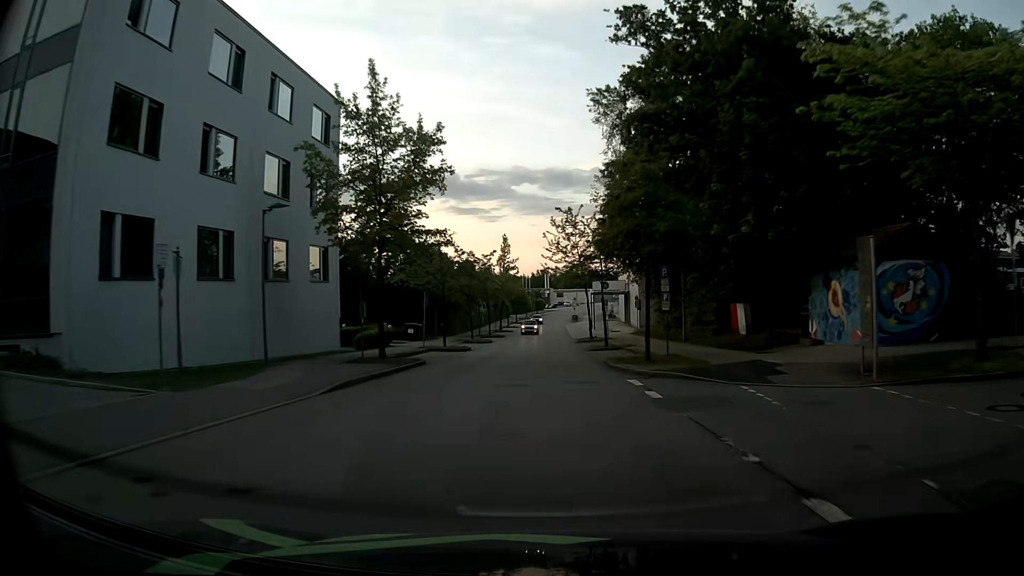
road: residential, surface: asphalt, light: Day
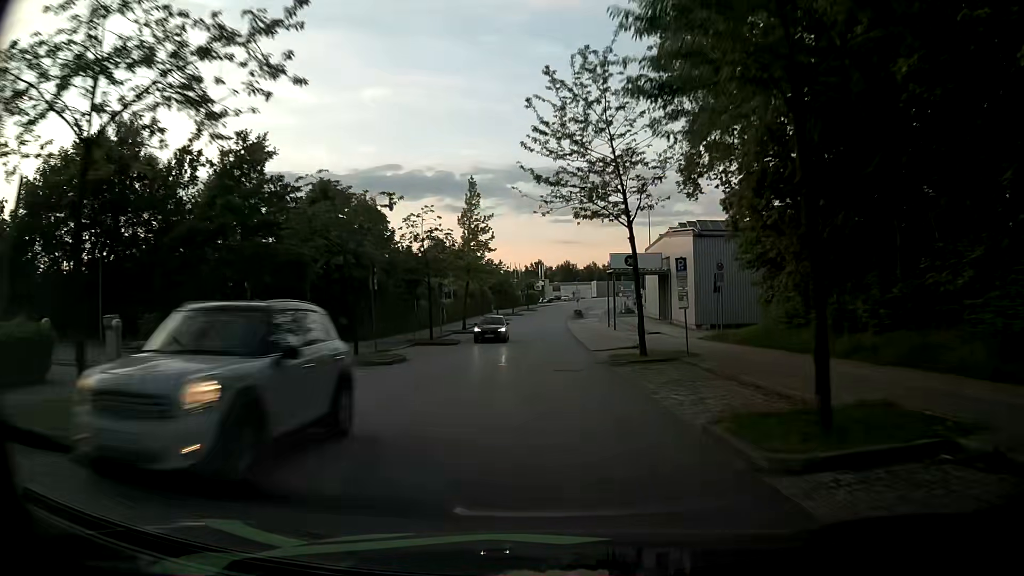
(+0.1, +30.6) m; 0°
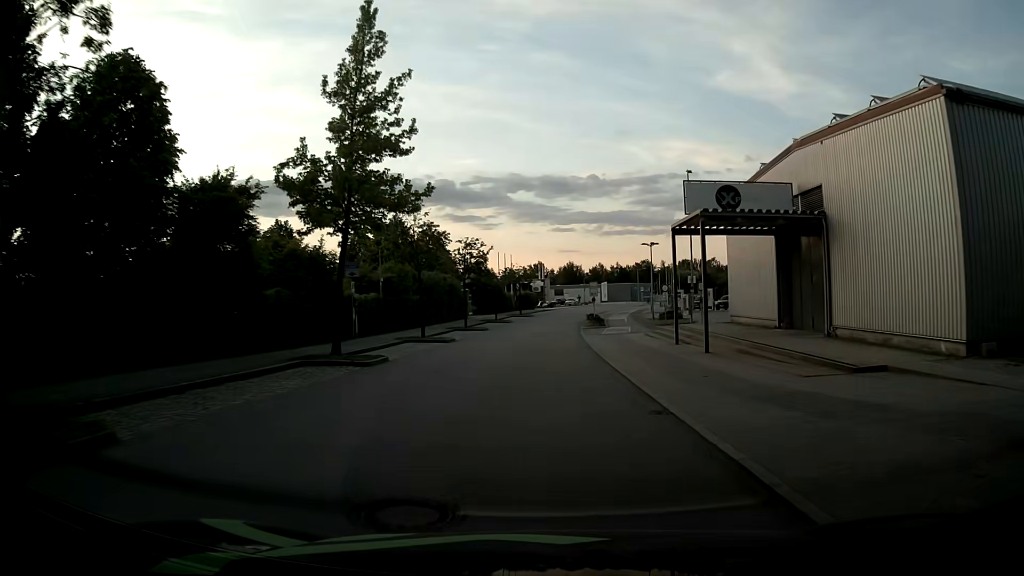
(0.0, +30.0) m; 0°
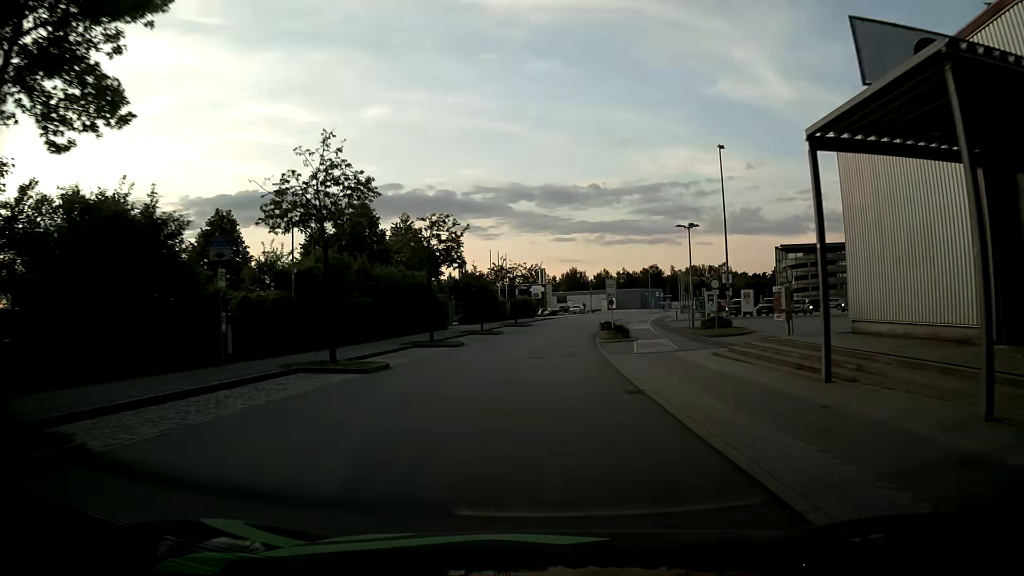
(0.0, +14.6) m; 0°
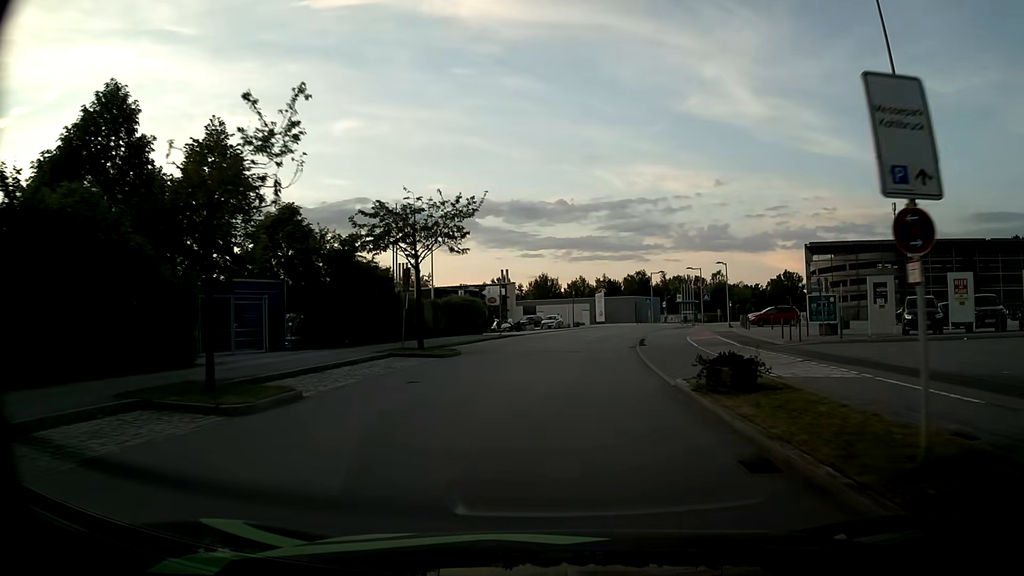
(+0.4, +36.5) m; +3°
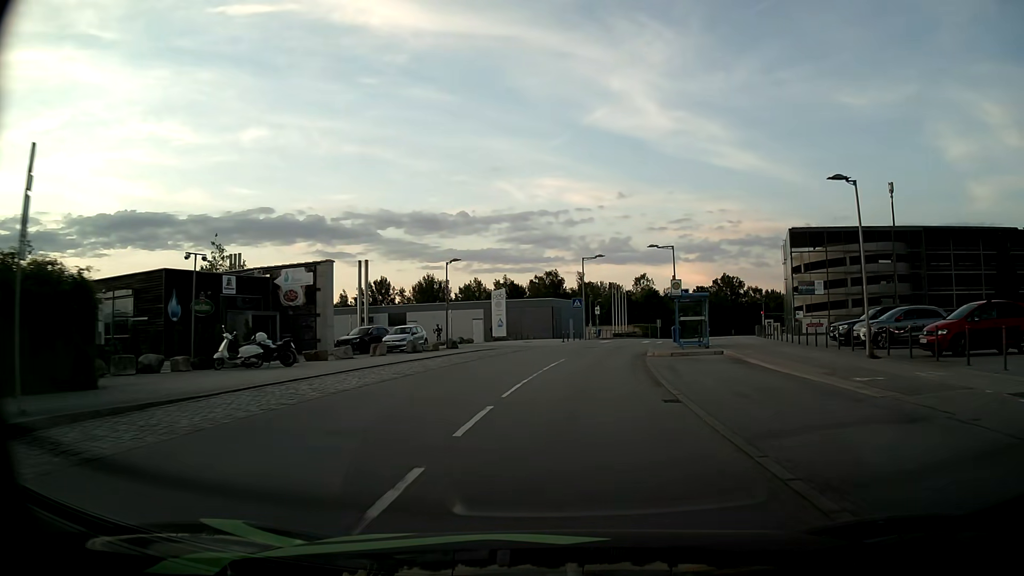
(+2.5, +36.5) m; +8°
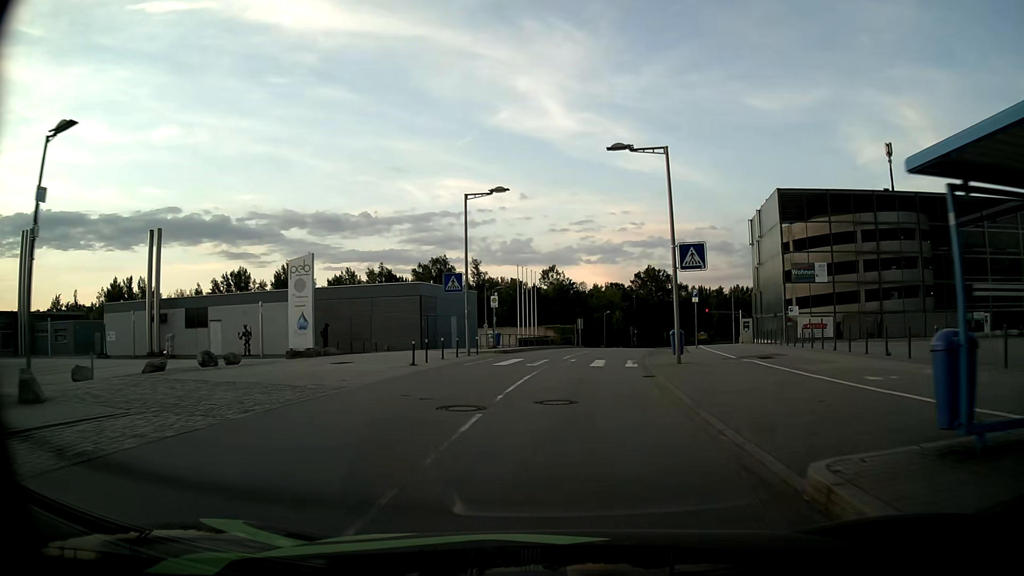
(+2.0, +28.7) m; +8°
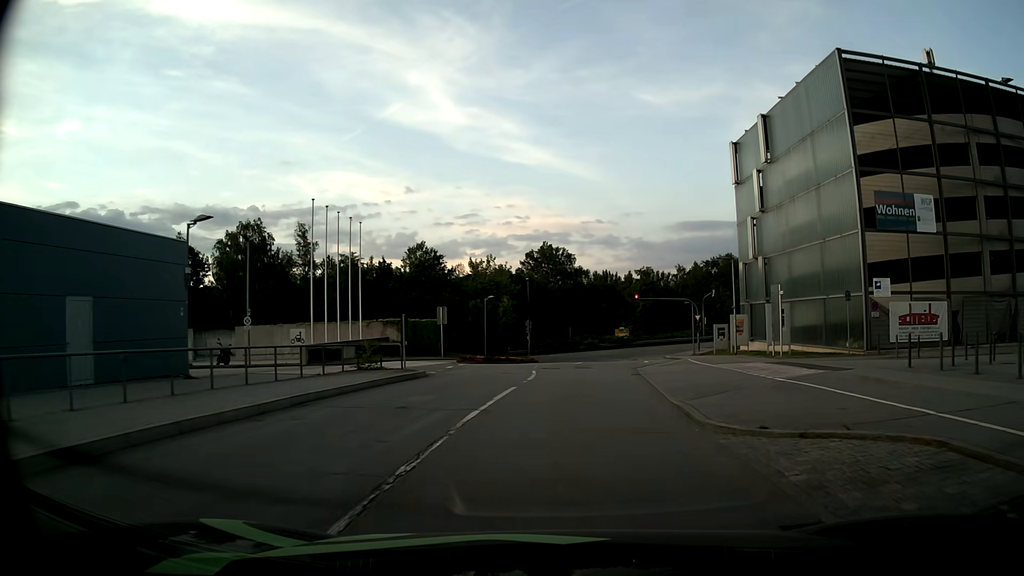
(+2.8, +33.5) m; +10°
(0, +10) (+1, +20) (+1, +30) (+2, +40) (+3, +50) (+5, +60) (+5, +70) (+3, +79) (-5, +86) (-14, +88) m
